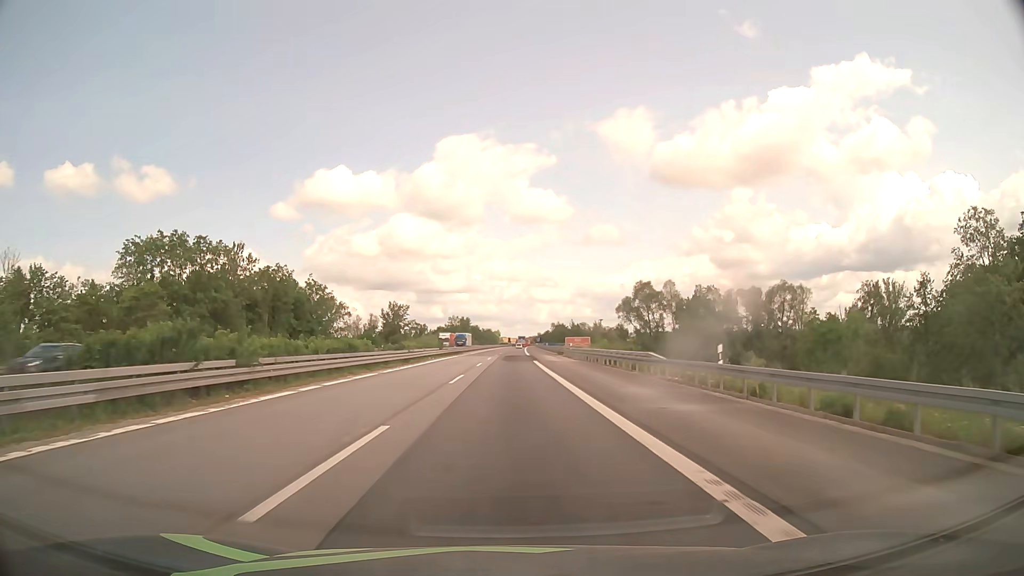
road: motorway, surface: asphalt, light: Day
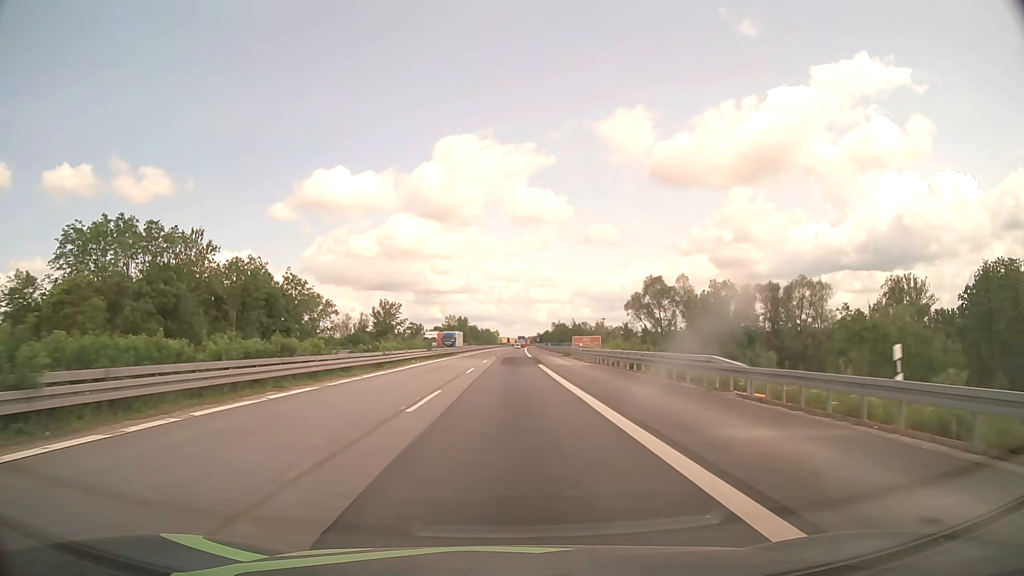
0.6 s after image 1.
(0.0, +9.6) m; 0°
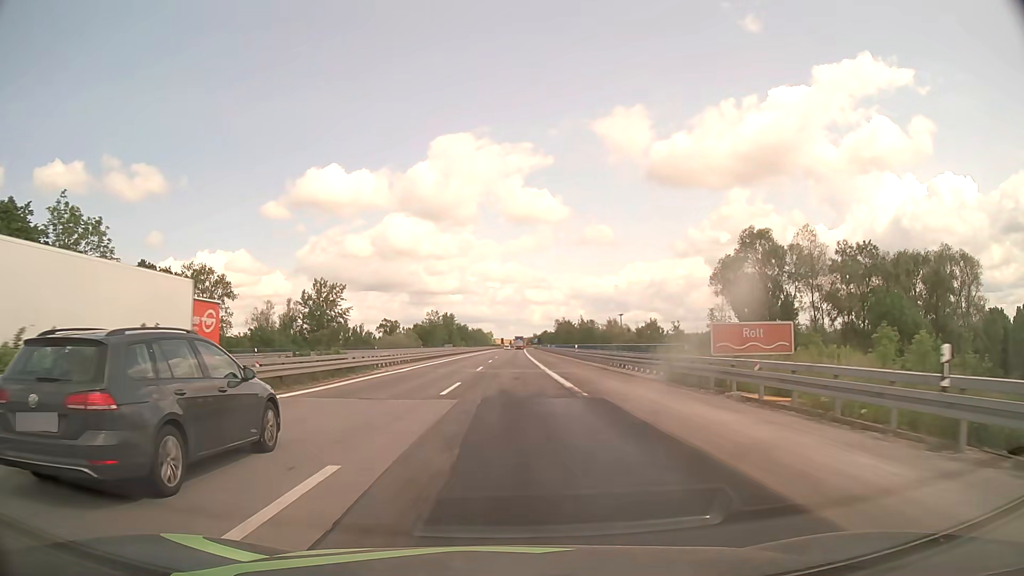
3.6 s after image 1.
(+0.2, +48.0) m; +1°
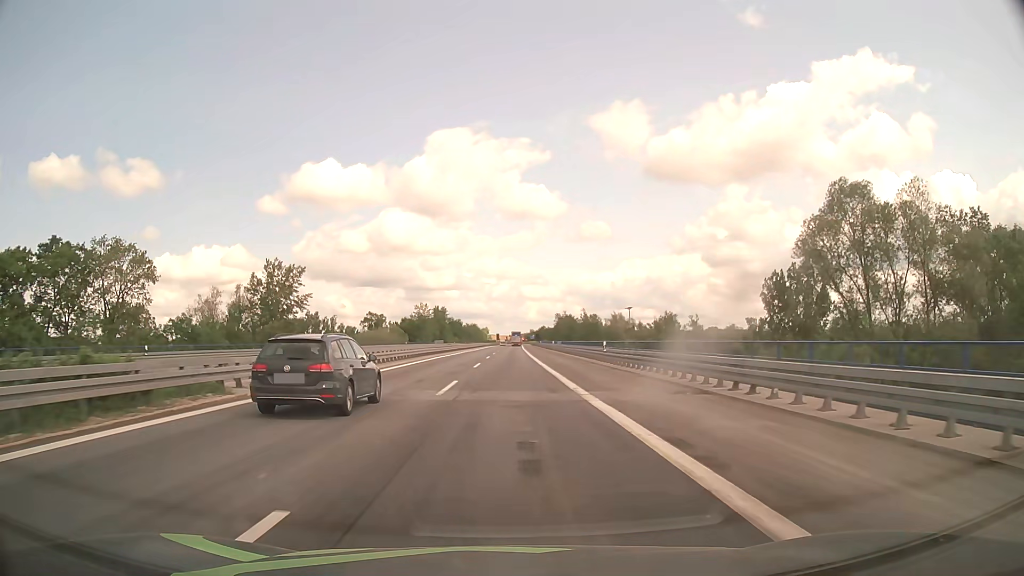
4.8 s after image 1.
(+0.1, +19.2) m; 0°
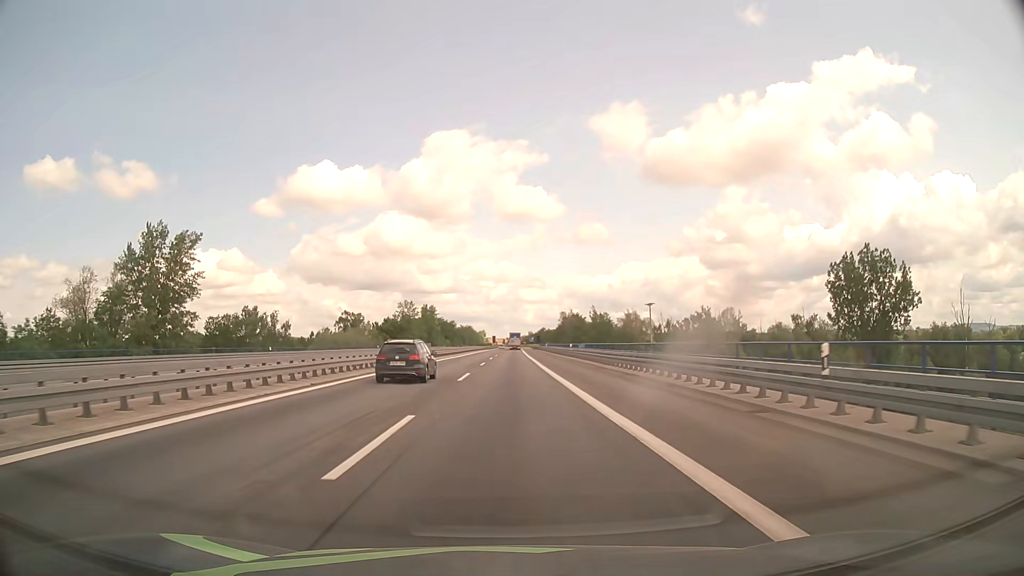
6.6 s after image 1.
(+0.1, +28.7) m; 0°
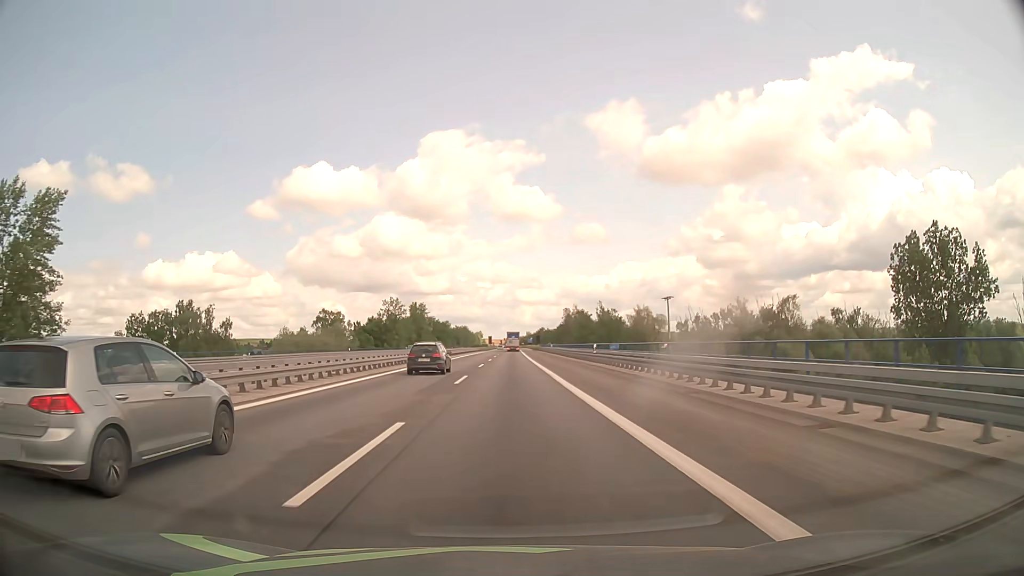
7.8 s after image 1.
(+0.1, +19.2) m; 0°
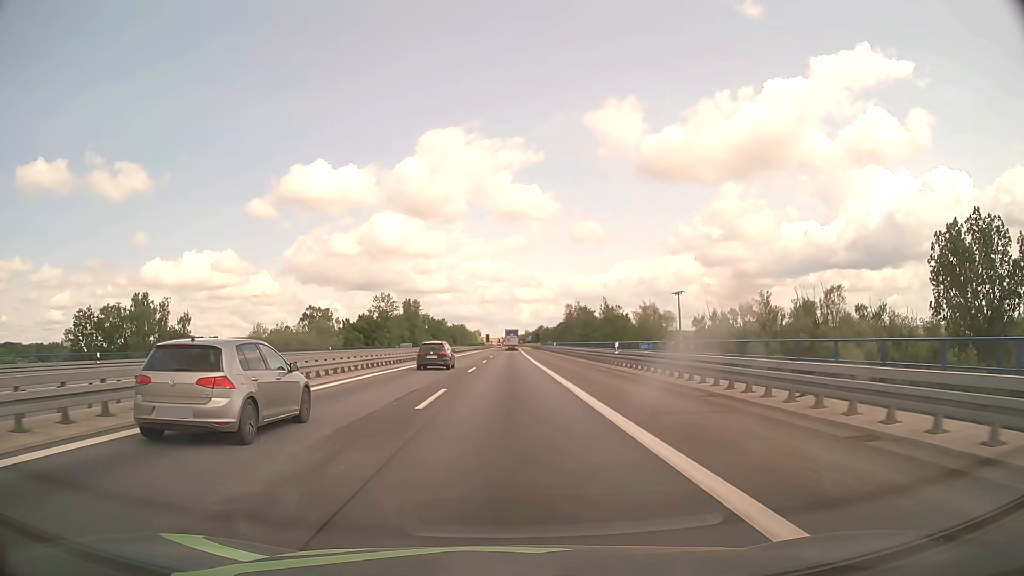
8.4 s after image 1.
(0.0, +9.6) m; 0°
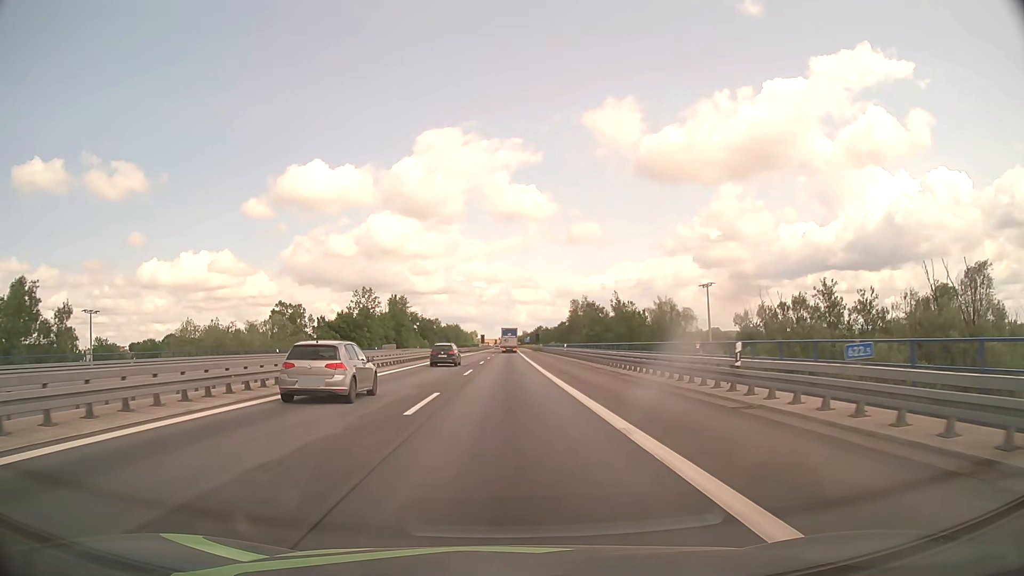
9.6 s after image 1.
(0.0, +19.2) m; 0°
(0, +10) (0, +20) (0, +30) (-1, +40) (-1, +50) (-1, +60) (-2, +70) (-2, +80) (-3, +90) (-3, +100) m
